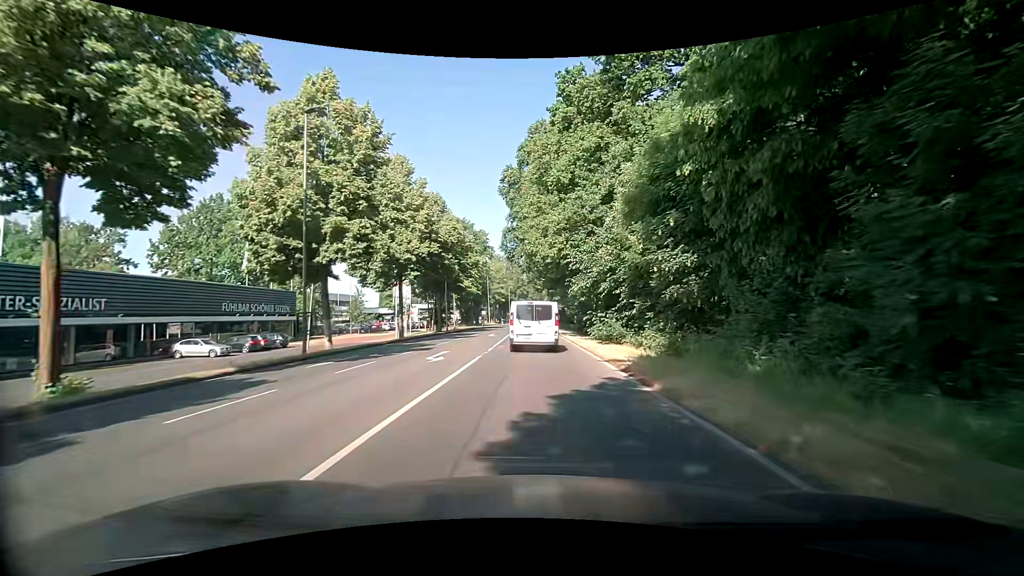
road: secondary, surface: asphalt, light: Day
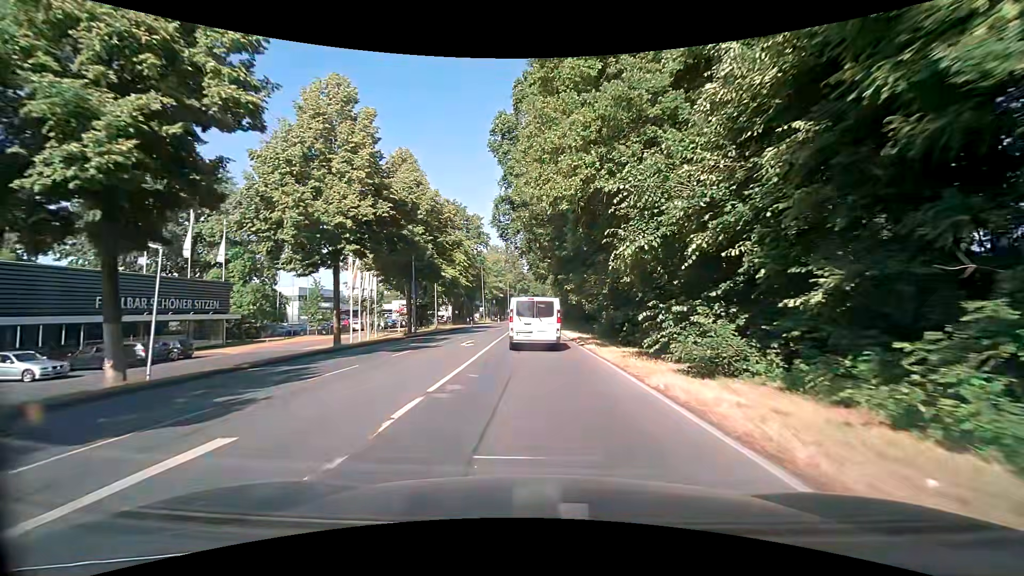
(0.0, +14.3) m; 0°
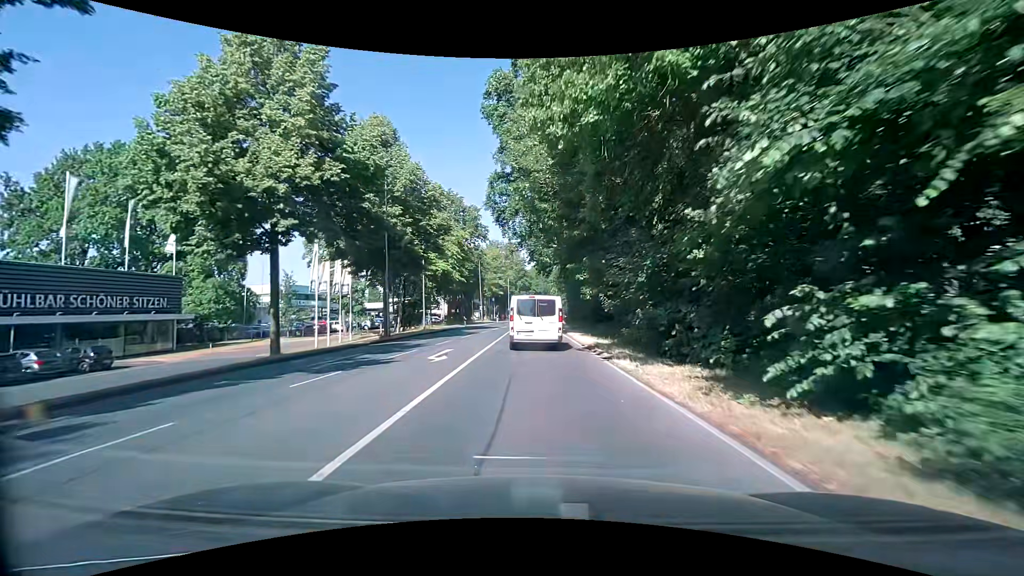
(0.0, +7.1) m; -1°
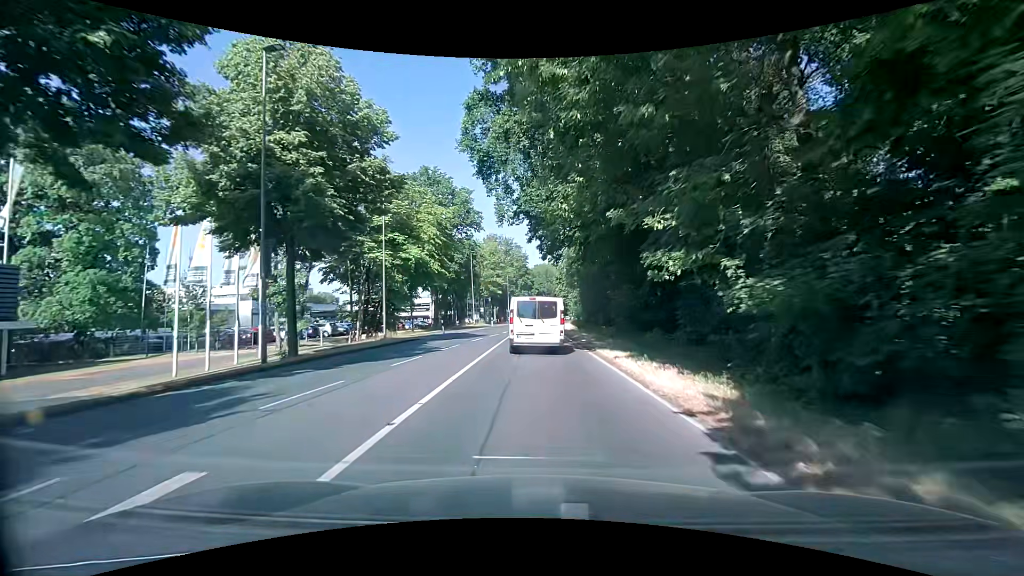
(-0.1, +14.0) m; +1°
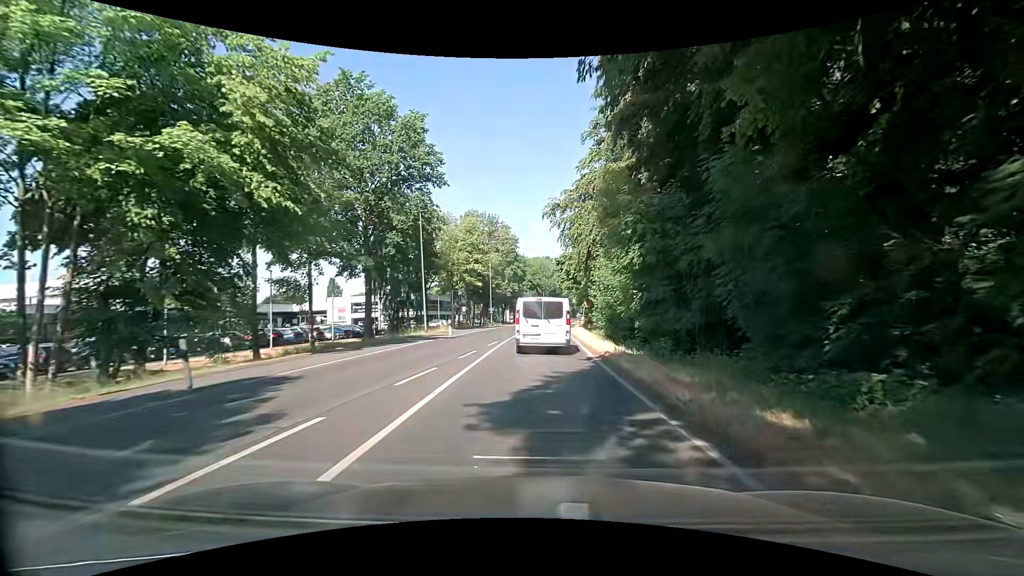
(-0.8, +27.8) m; -1°
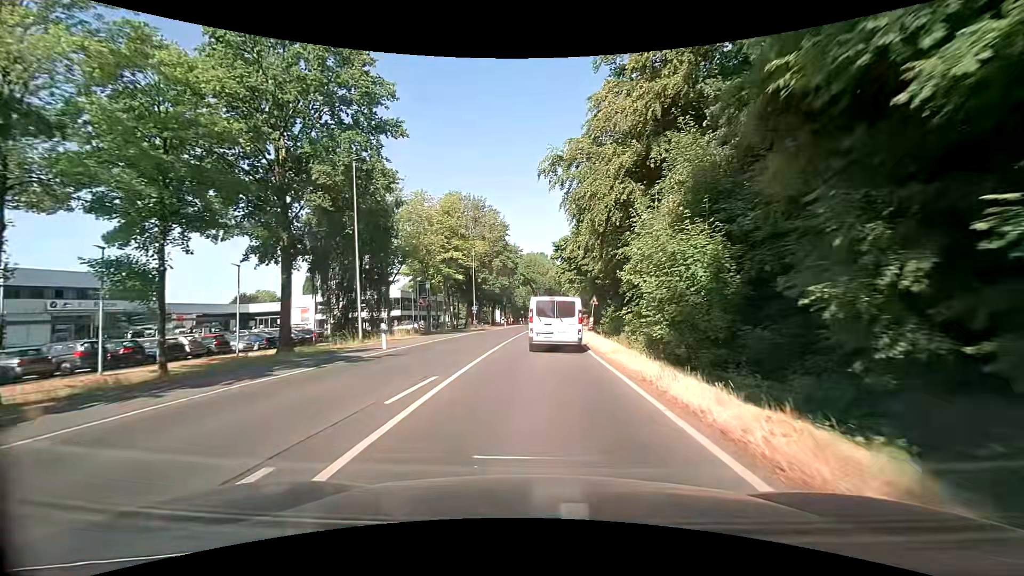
(+0.2, +14.4) m; +1°
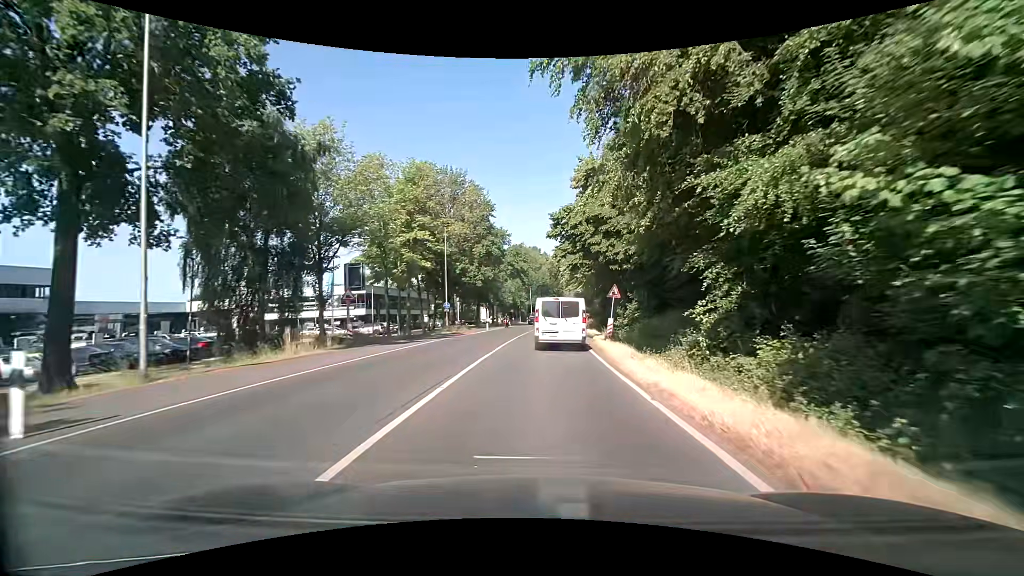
(+0.1, +14.7) m; +1°
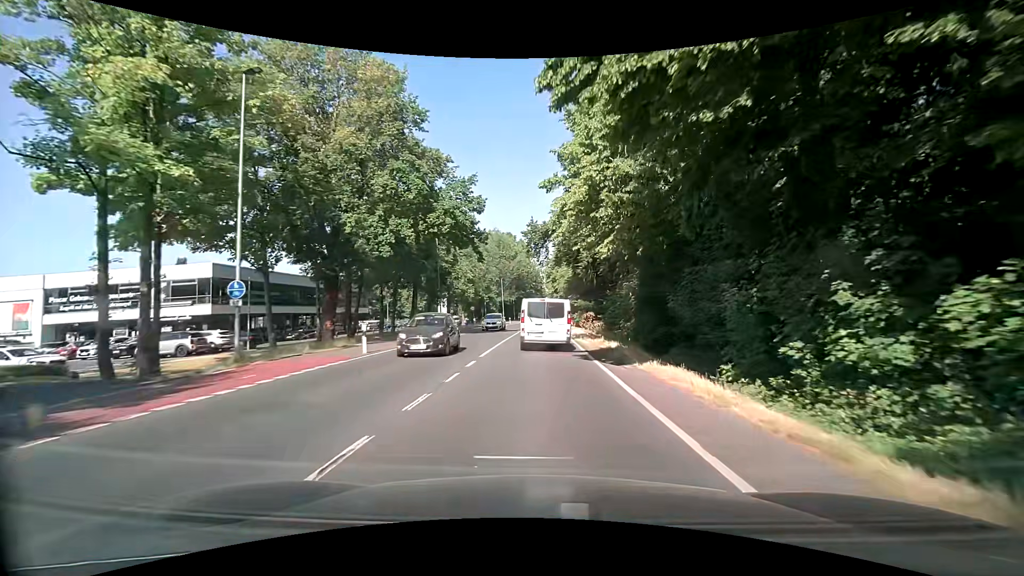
(+0.7, +30.8) m; +2°
(0, +10) (0, +20) (+1, +30) (+1, +40) (+1, +50) (+2, +60) (+2, +70) (+2, +80) (+3, +90) (+3, +100) m
